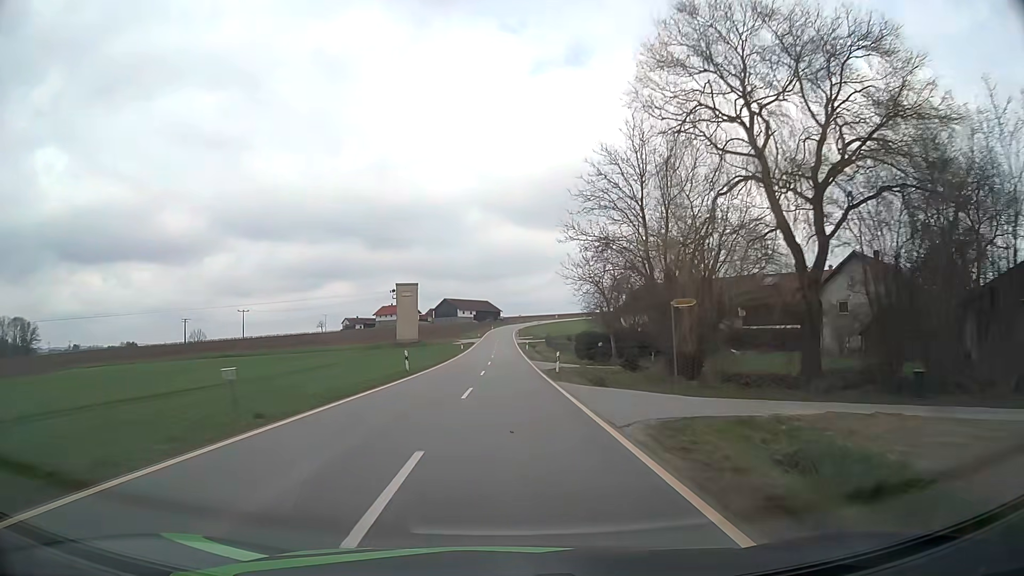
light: Day
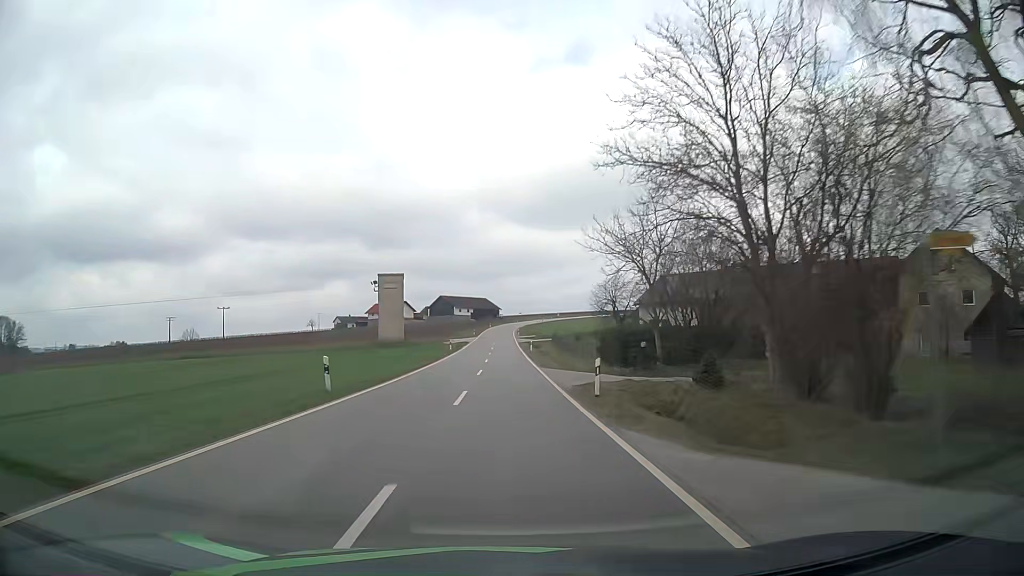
(0.0, +14.2) m; 0°
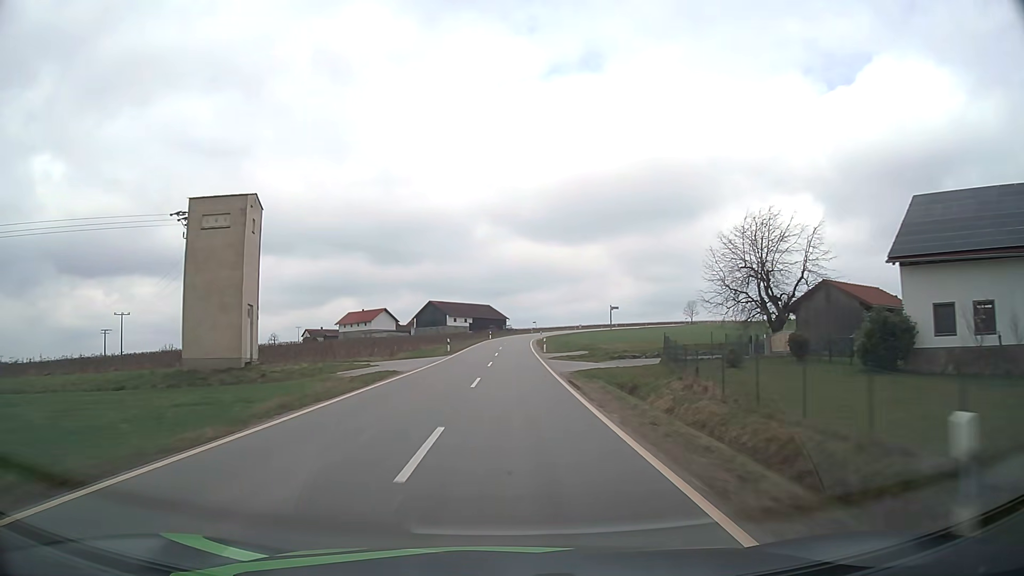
(-0.2, +57.2) m; -1°
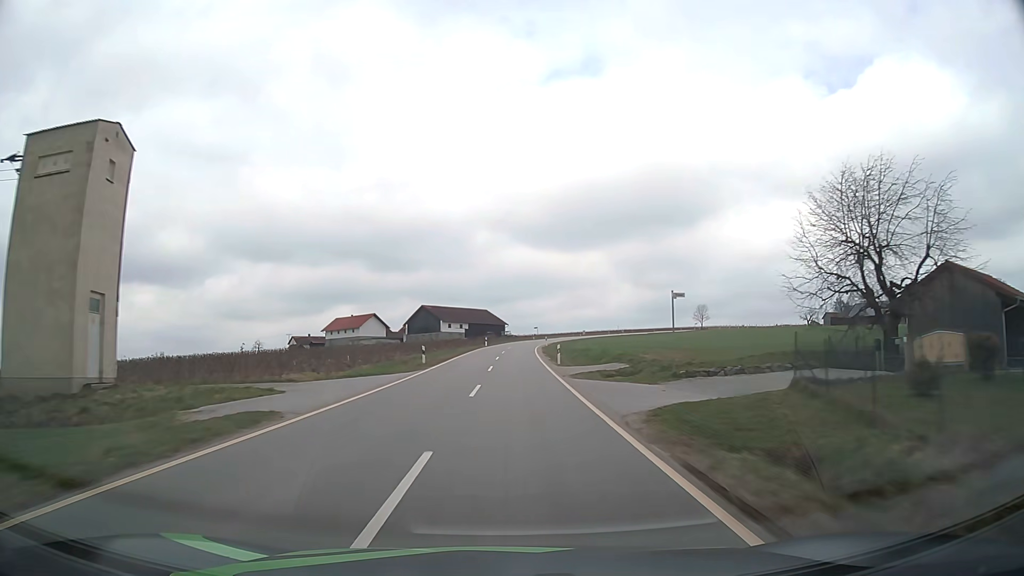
(0.0, +14.3) m; 0°
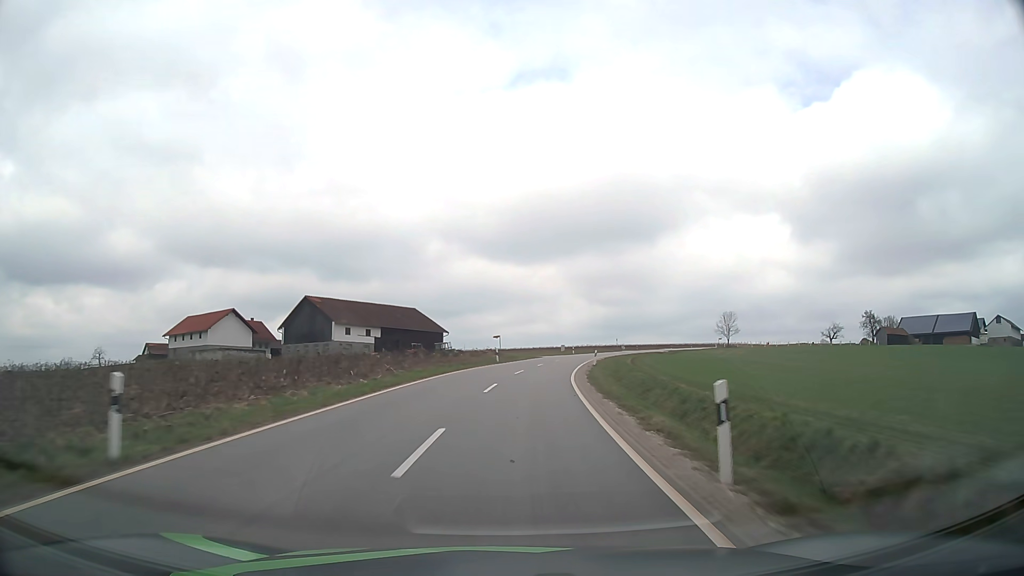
(+1.5, +70.6) m; +4°
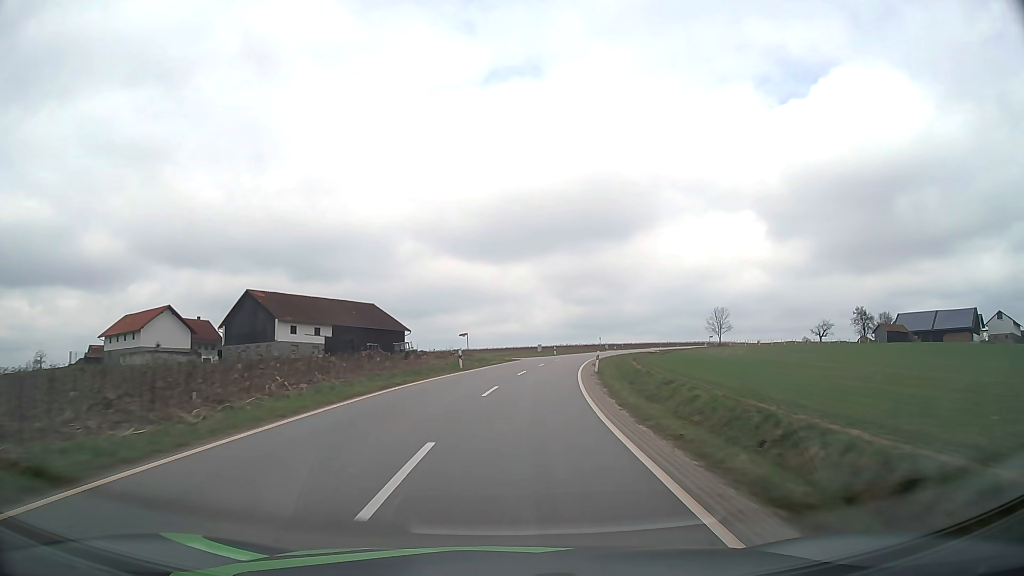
(+0.3, +13.9) m; +2°
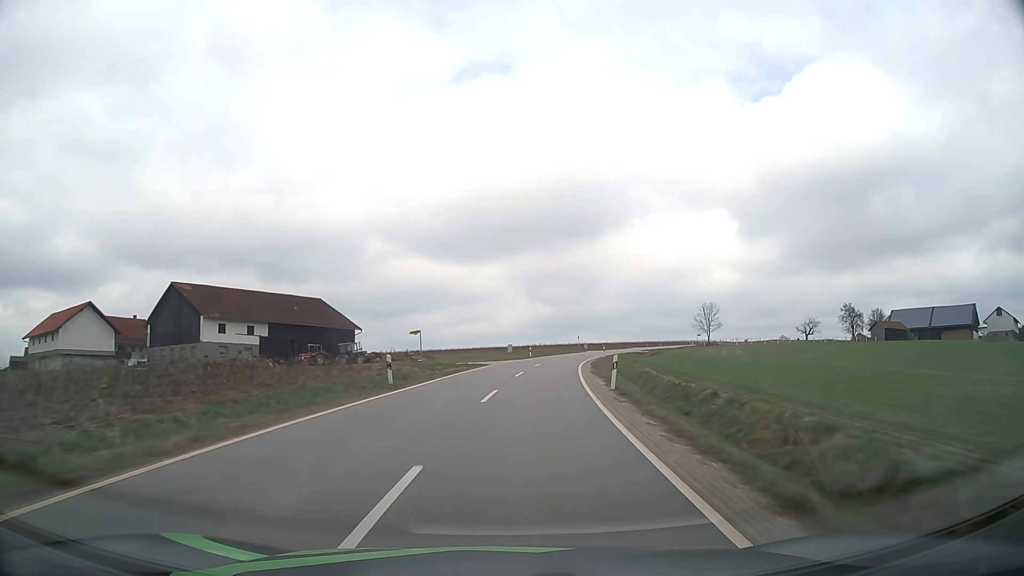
(+0.3, +13.8) m; +3°
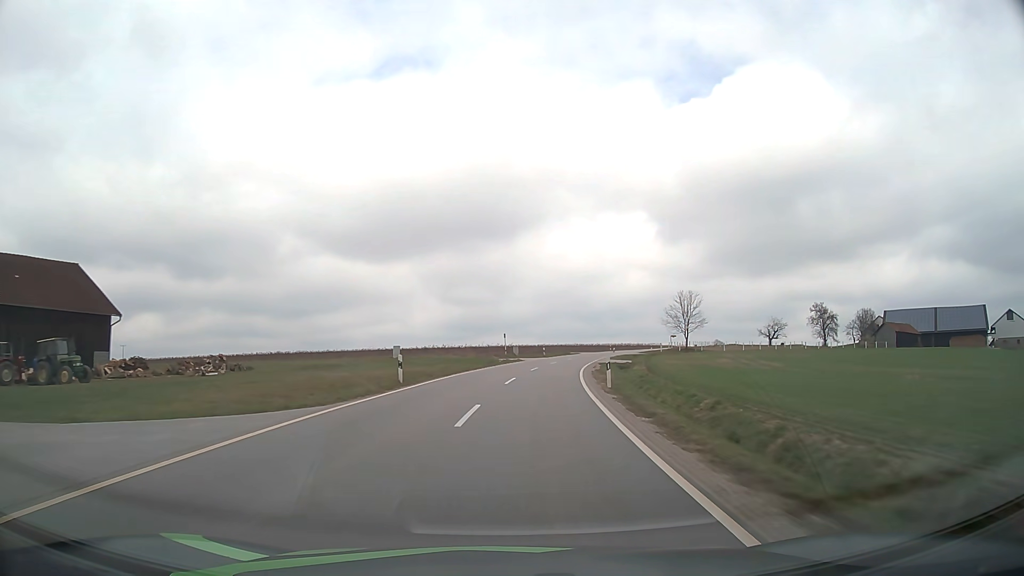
(+2.8, +41.1) m; +8°
(0, +10) (+1, +20) (+2, +30) (+3, +40) (+4, +50) (+6, +60) (+9, +69) (+11, +79) (+14, +89) (+17, +98) m
